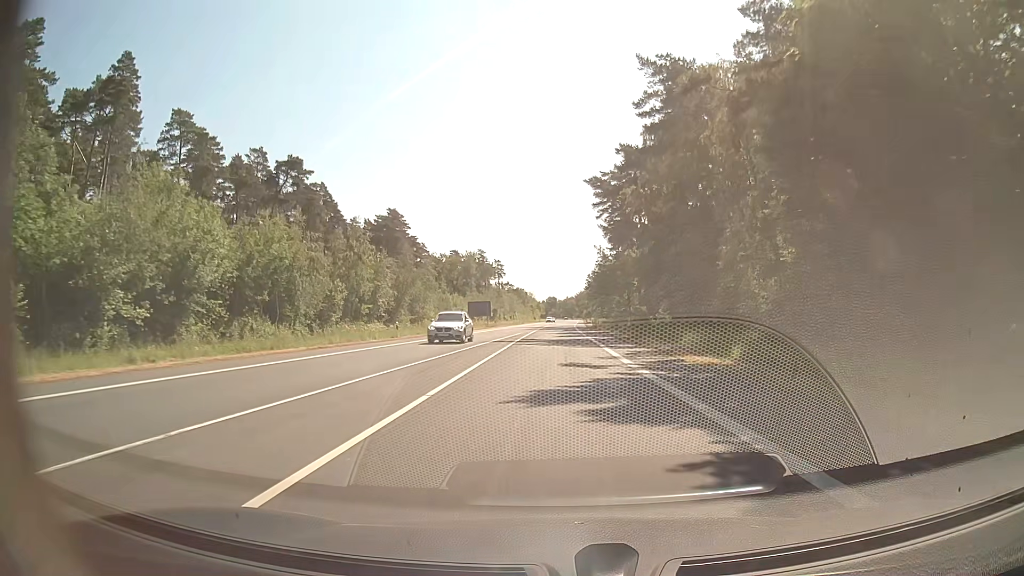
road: secondary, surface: asphalt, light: Day
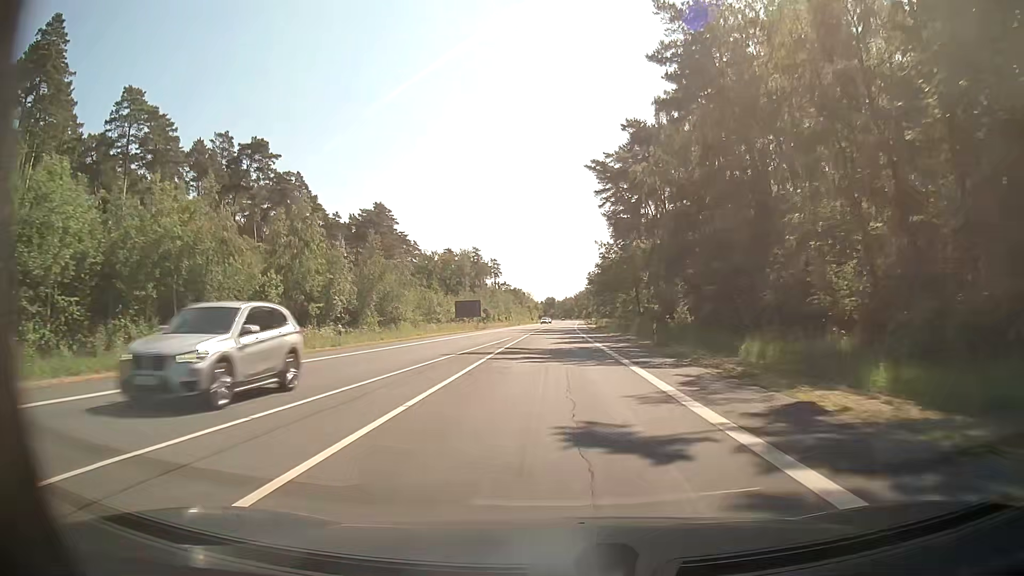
(+0.1, +11.3) m; 0°
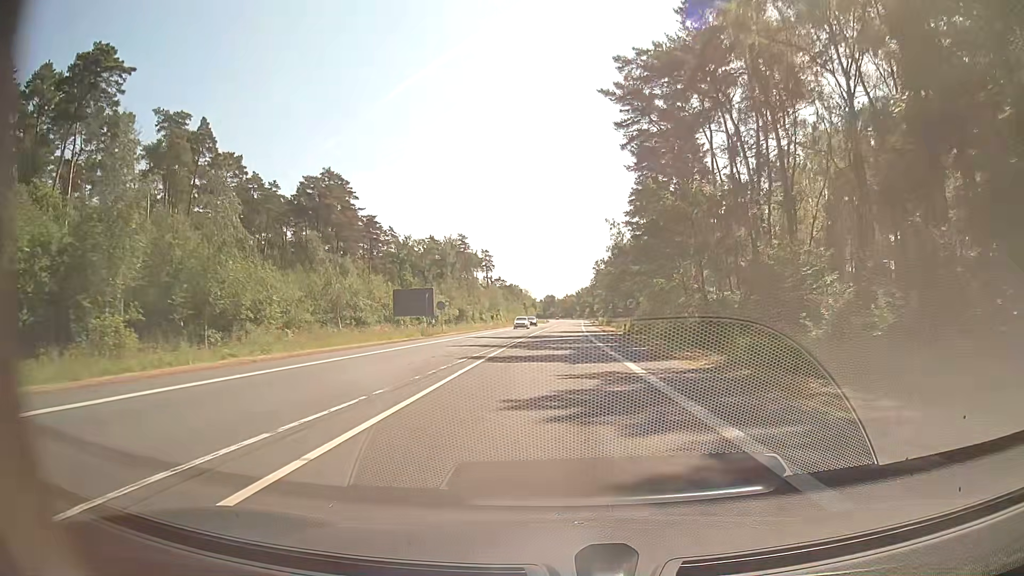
(-0.1, +33.8) m; 0°
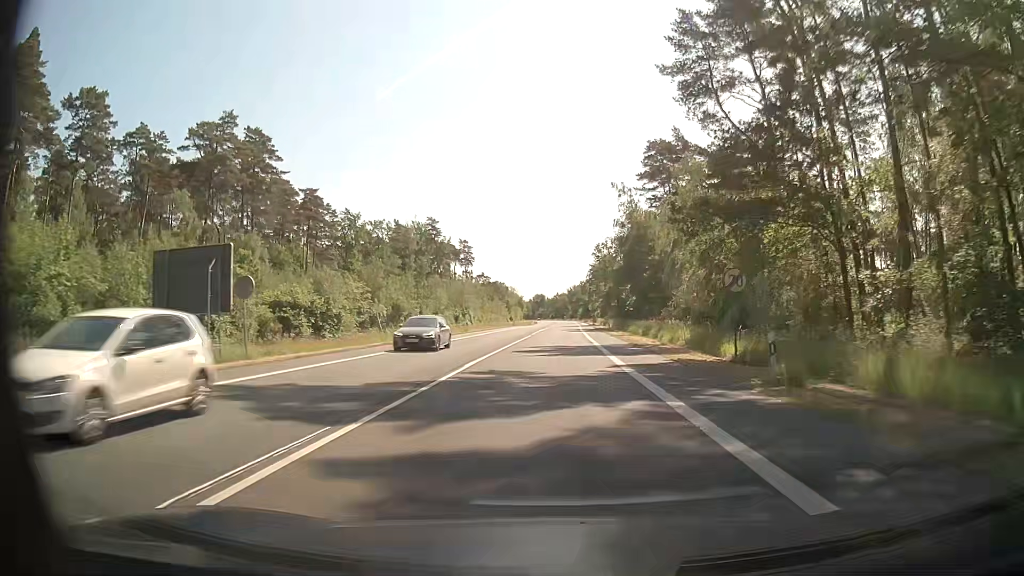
(+0.3, +33.8) m; +1°
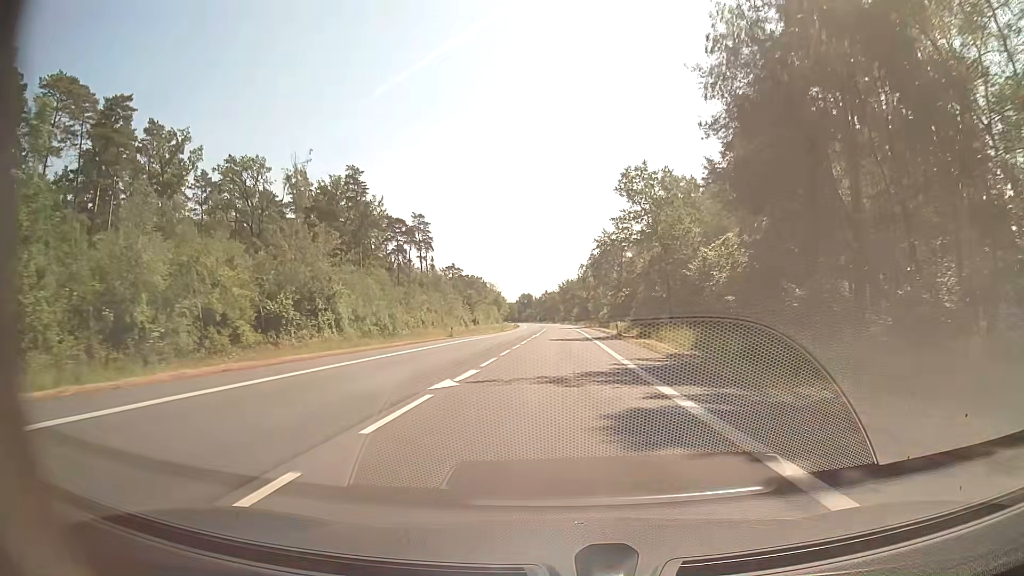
(+0.2, +59.1) m; +1°
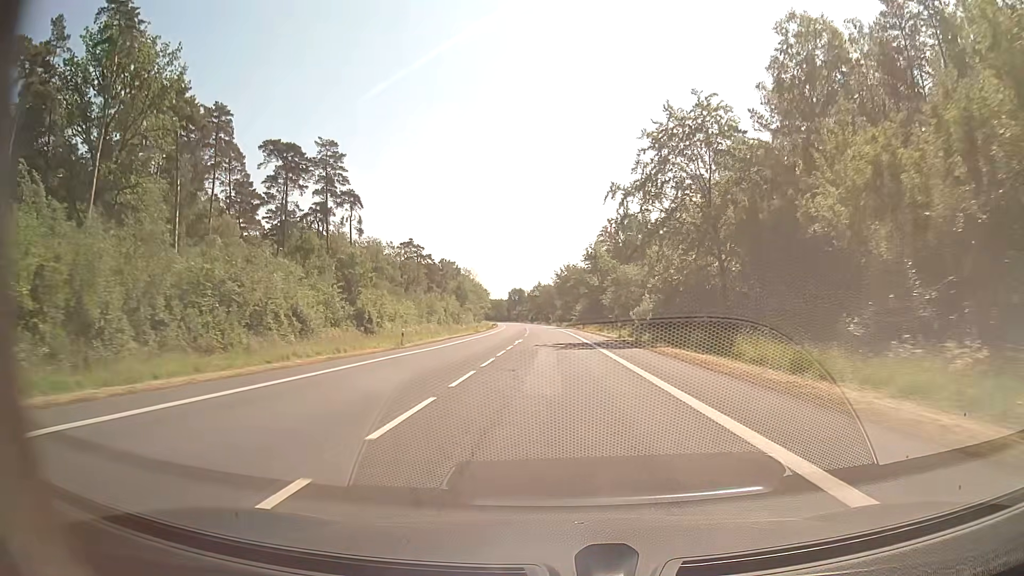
(-0.1, +65.8) m; 0°
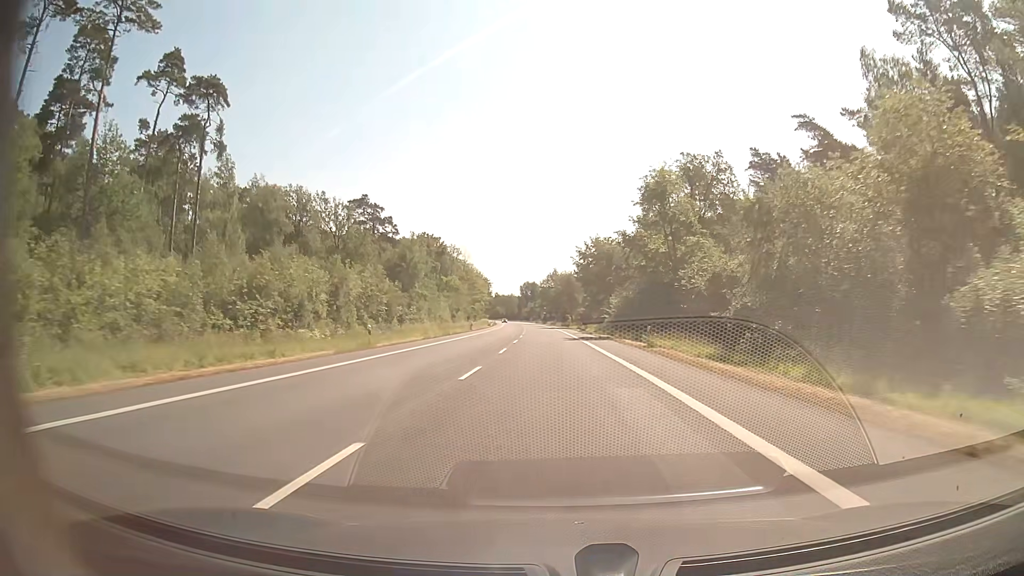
(-0.7, +57.2) m; -2°
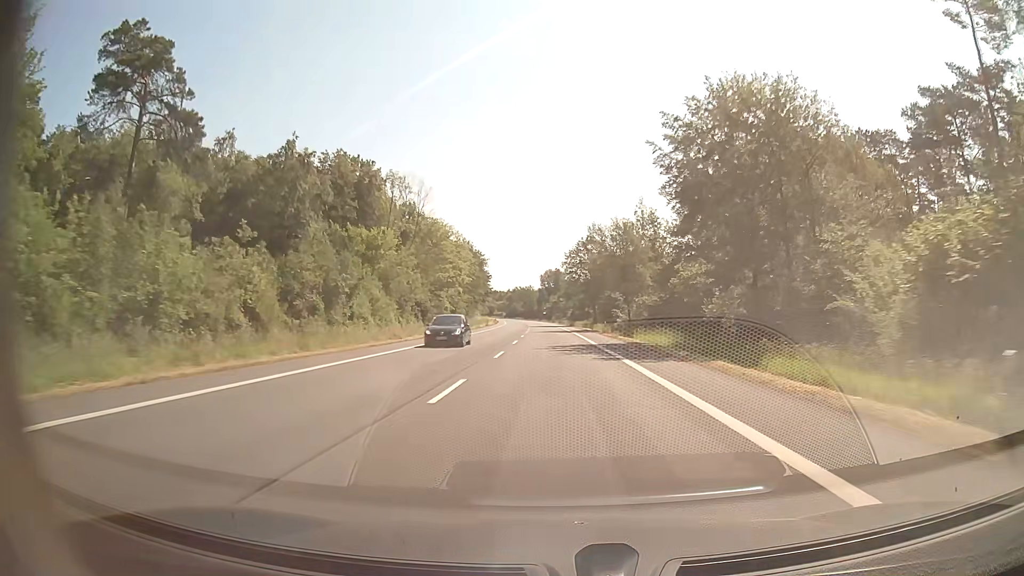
(-1.5, +75.8) m; -2°
(0, +10) (0, +20) (0, +30) (-1, +40) (-1, +50) (-1, +60) (-2, +70) (-2, +80) (-3, +90) (-3, +100) m
